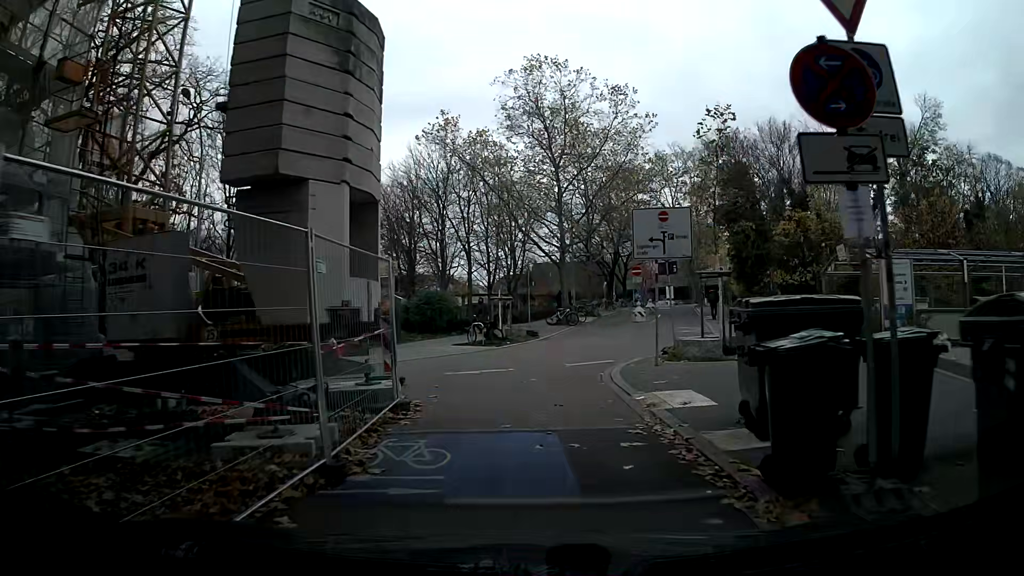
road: residential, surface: asphalt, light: Day
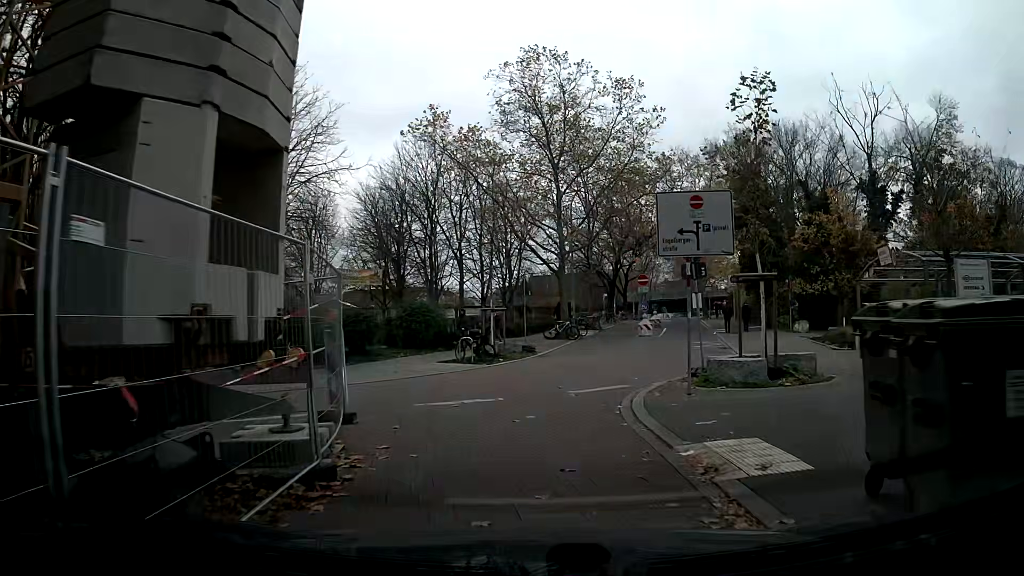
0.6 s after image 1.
(-0.1, +3.2) m; -2°
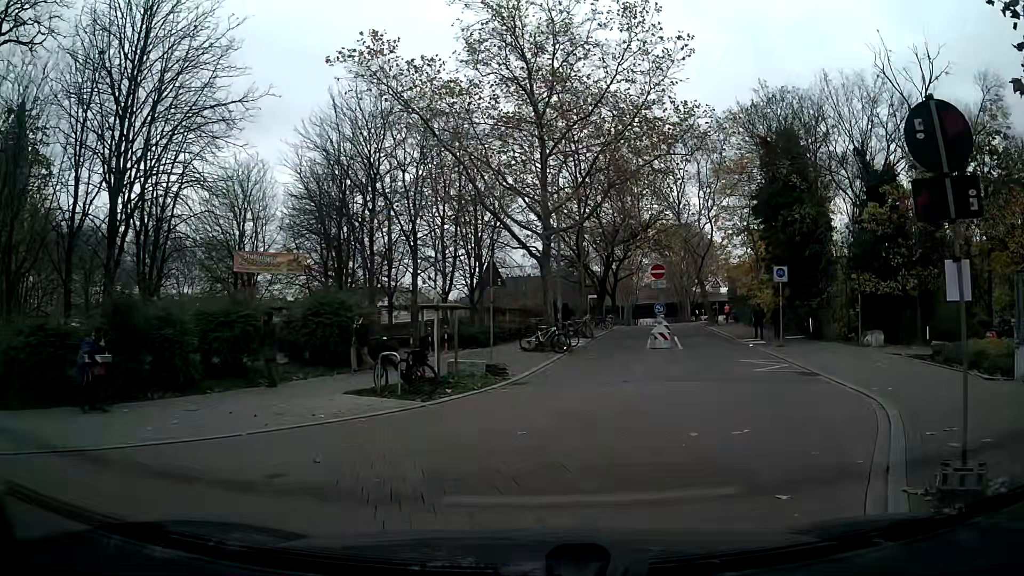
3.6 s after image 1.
(-0.1, +9.4) m; +4°
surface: paving_stones
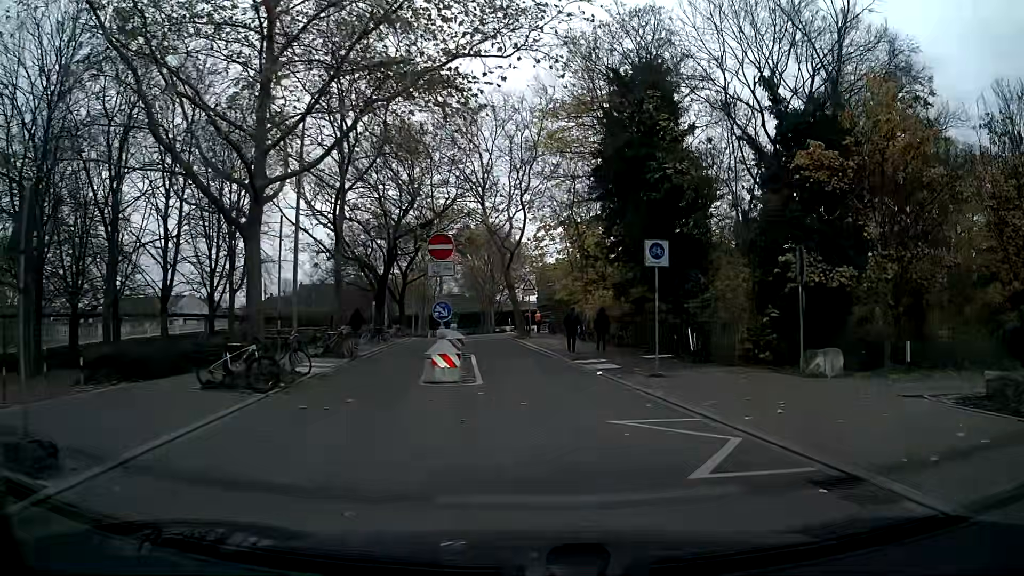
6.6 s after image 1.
(+1.4, +11.2) m; +13°
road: secondary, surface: asphalt
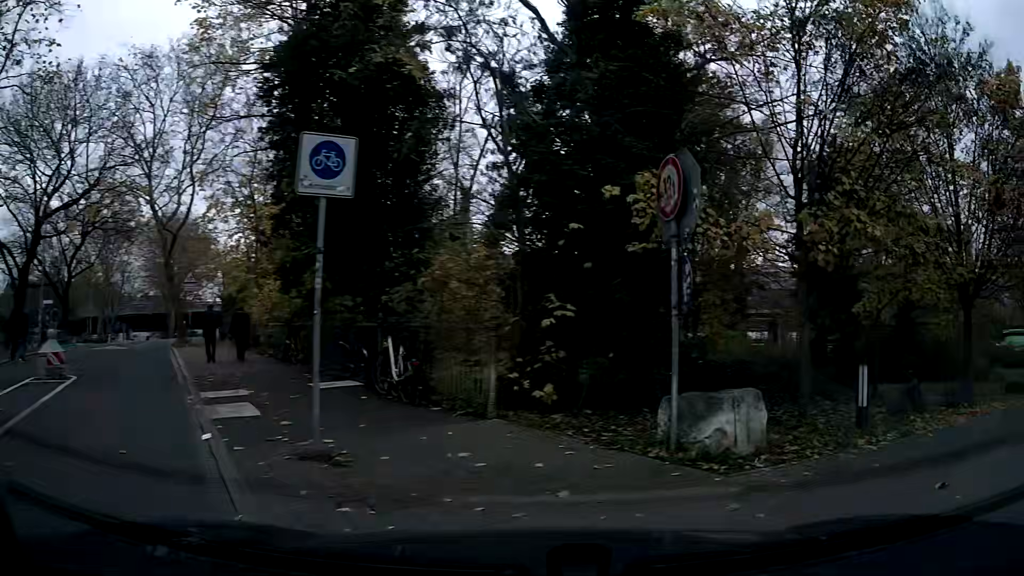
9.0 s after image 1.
(+1.5, +8.5) m; +30°
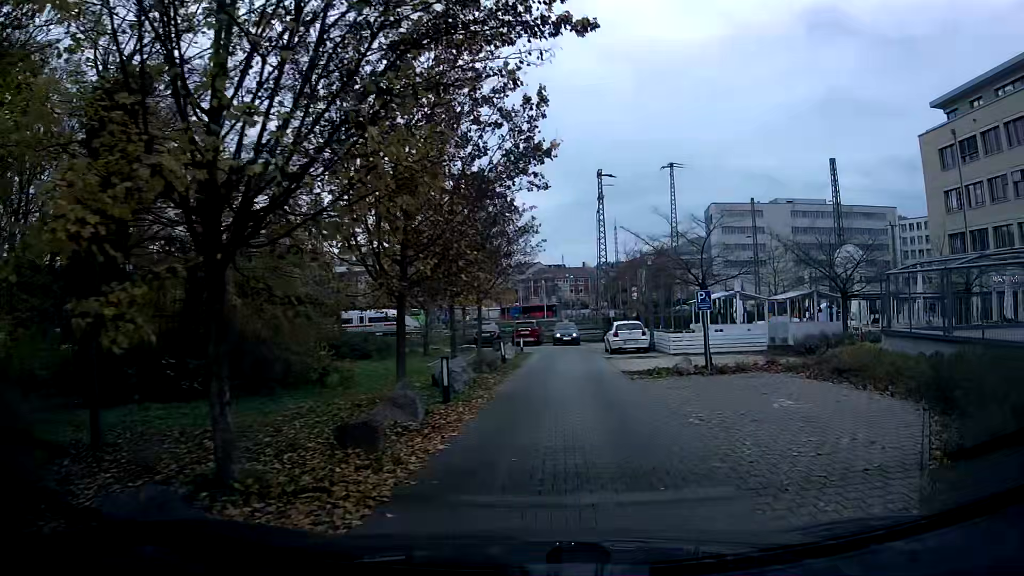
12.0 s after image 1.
(+4.5, +7.2) m; +51°
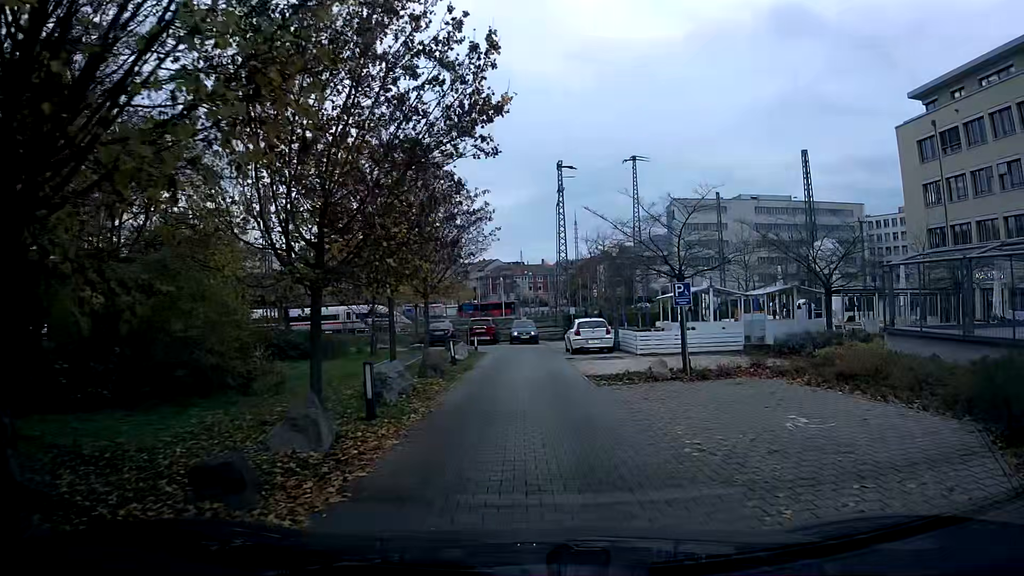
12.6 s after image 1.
(+0.1, +2.4) m; +2°
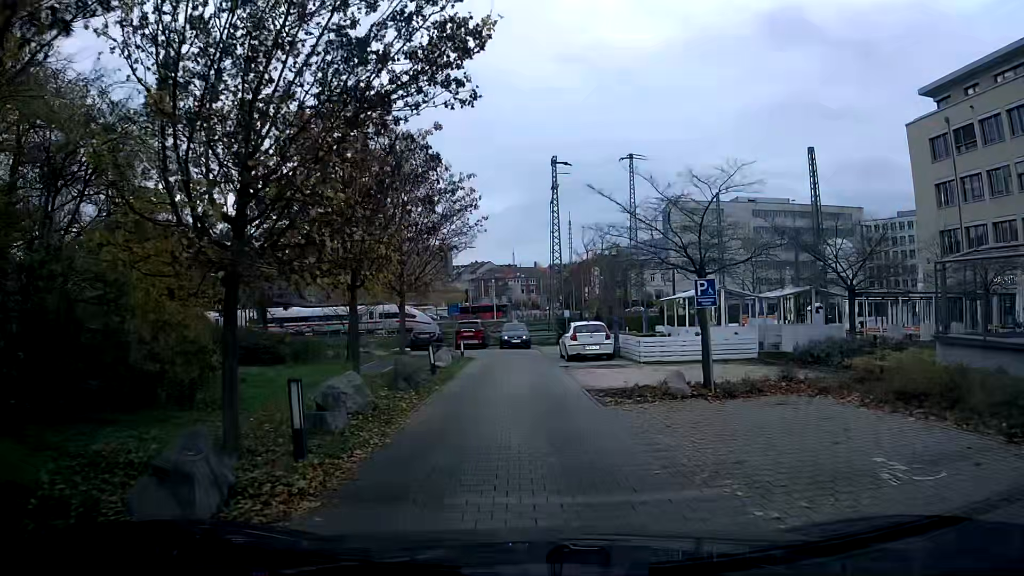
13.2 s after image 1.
(0.0, +2.7) m; +1°
(0, +10) (0, +20) (-1, +30) (-7, +37) (-17, +37) (-27, +37) (-37, +36) (-47, +35) (-57, +34) (-67, +32) m
